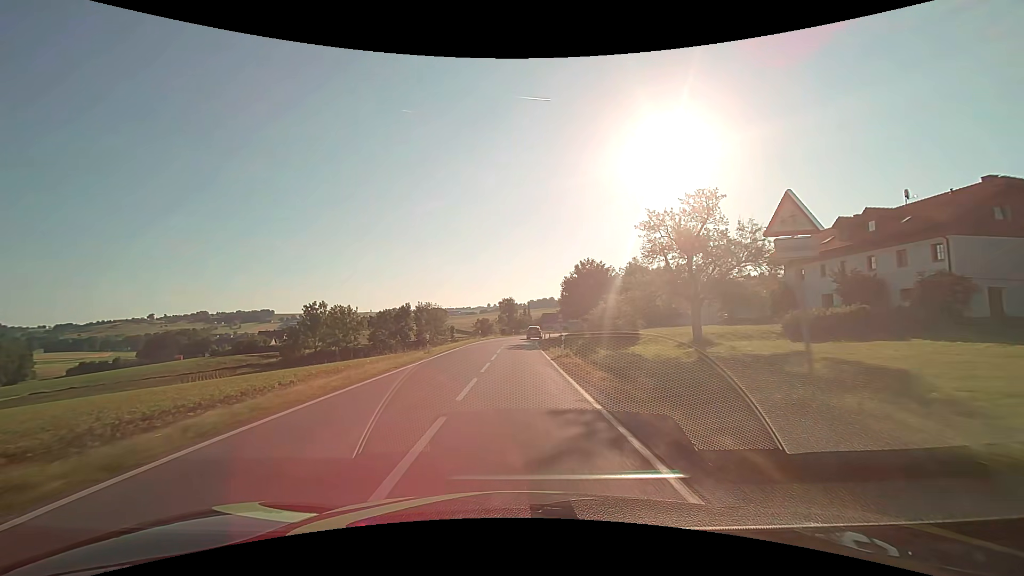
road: secondary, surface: asphalt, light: Day
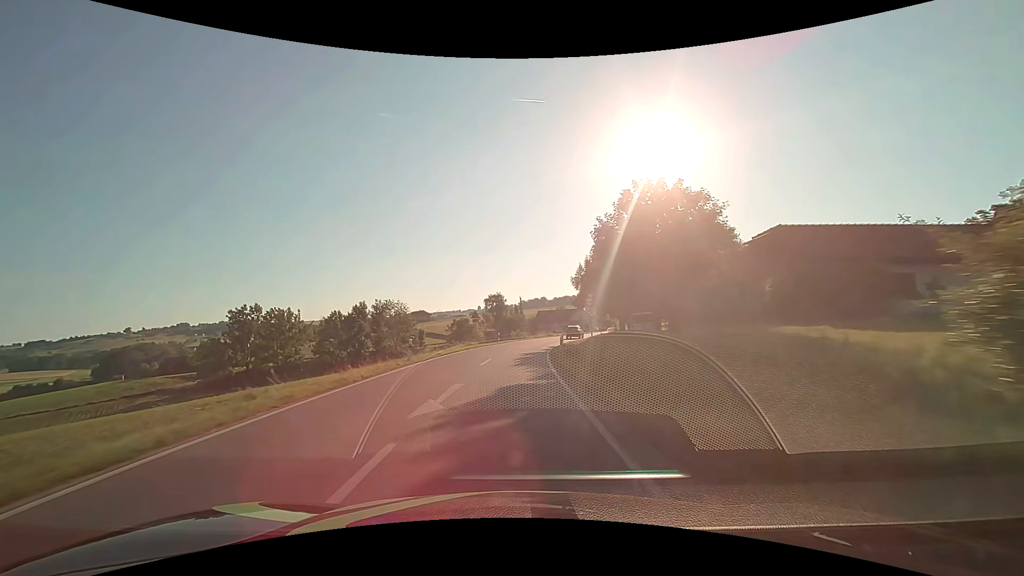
(+0.3, +31.5) m; +1°
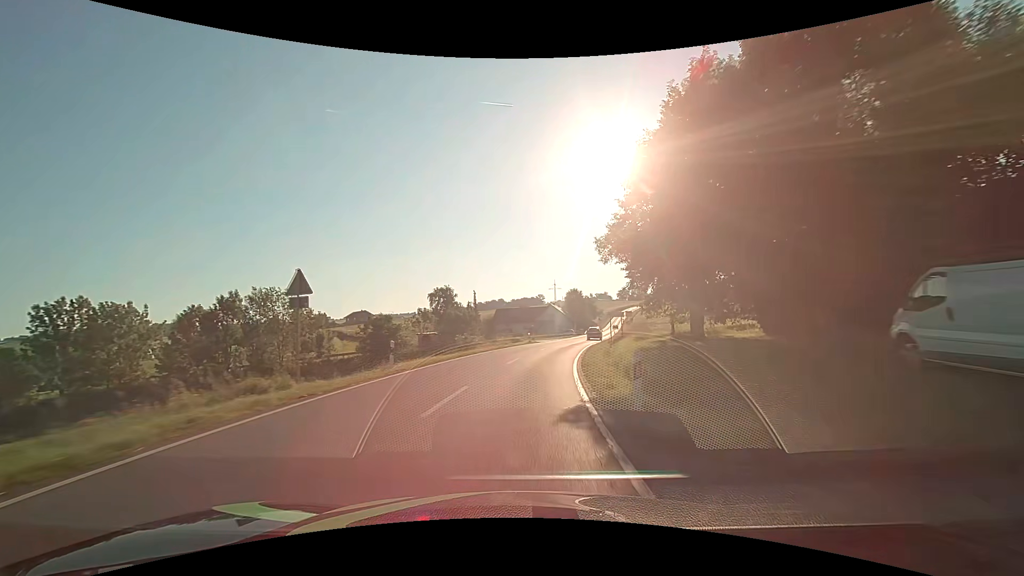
(+0.6, +31.8) m; +4°
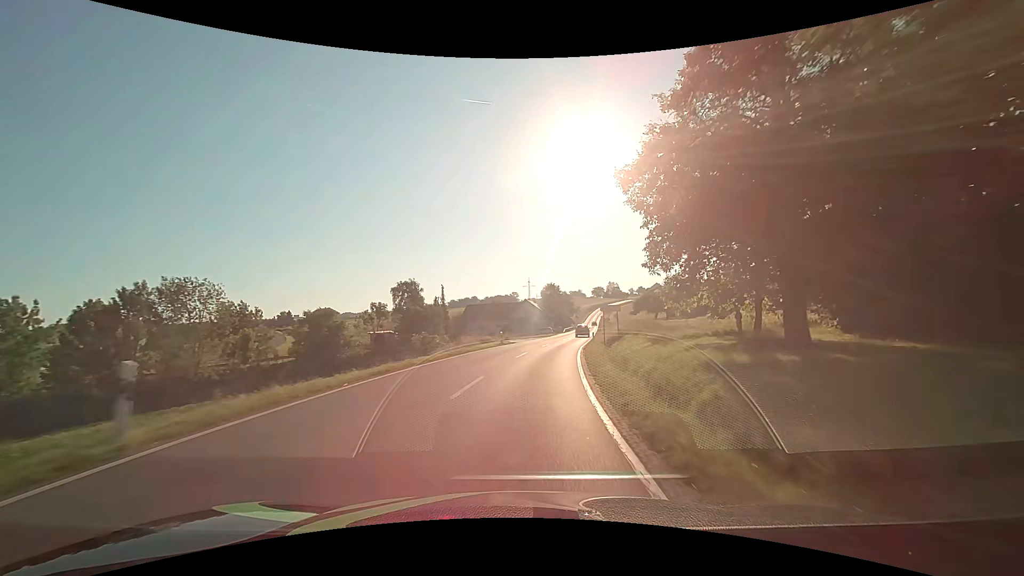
(+0.3, +10.6) m; +3°
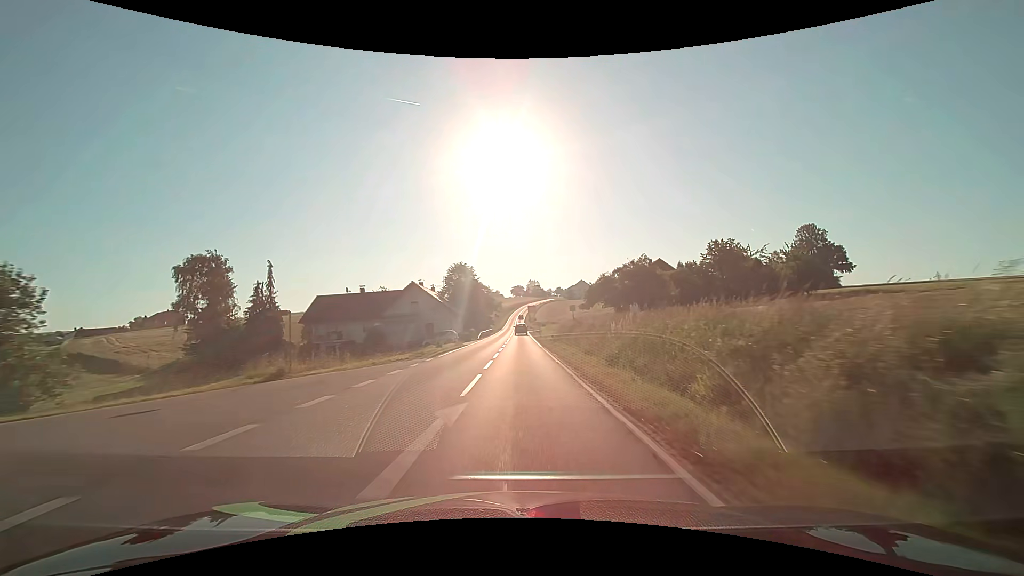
(+3.9, +42.5) m; +10°
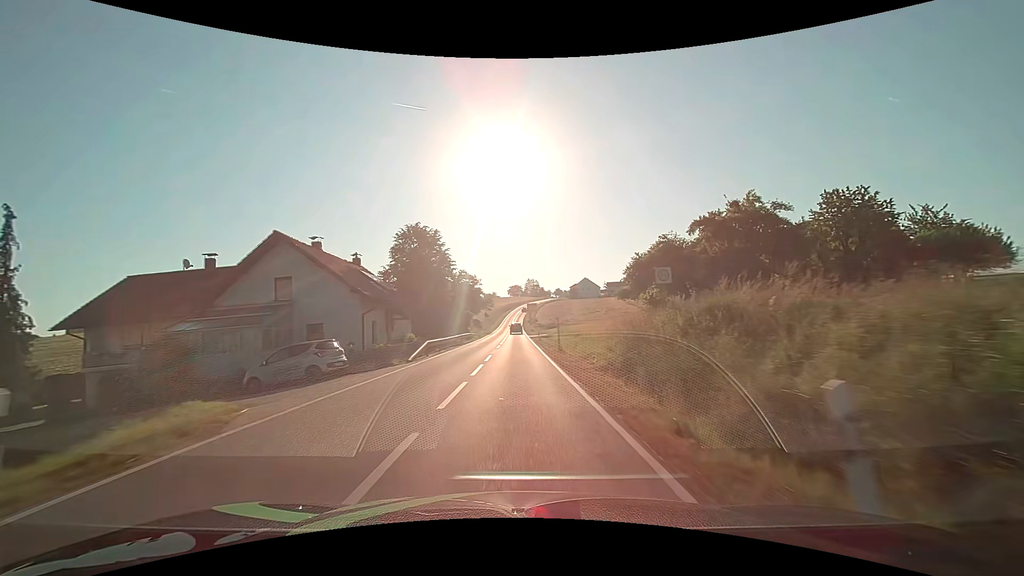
(+0.2, +32.3) m; 0°
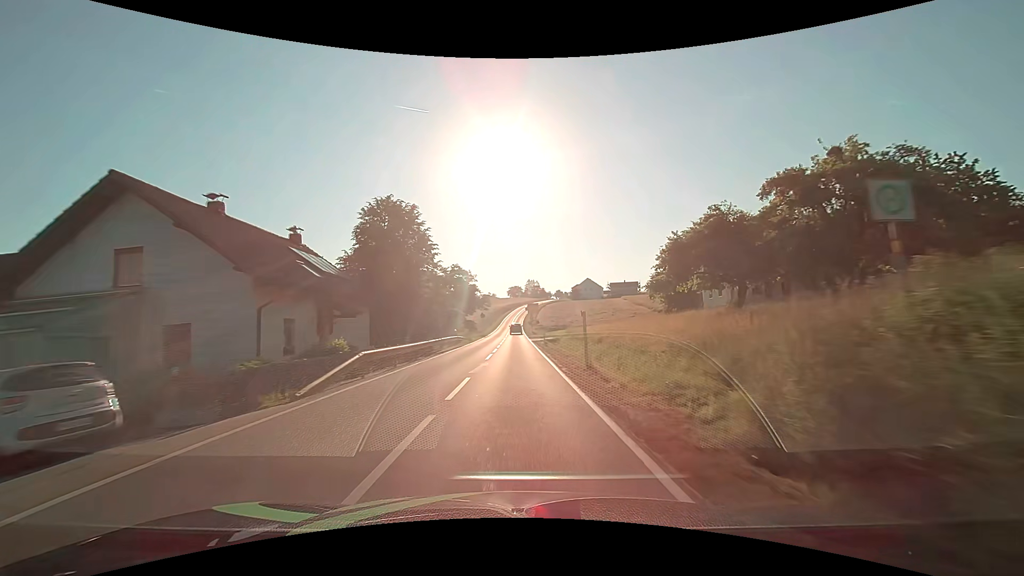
(0.0, +10.8) m; 0°
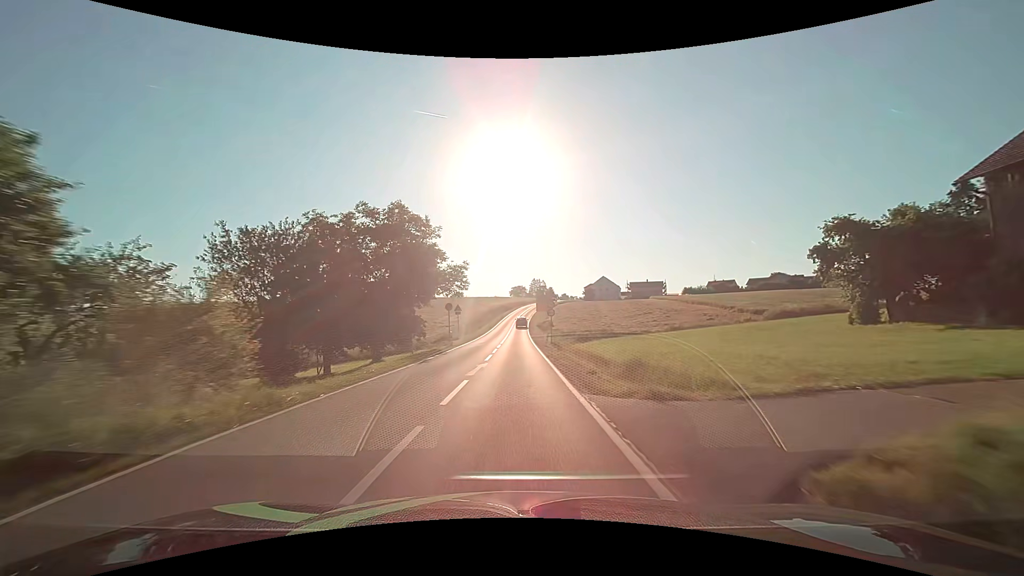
(-0.1, +42.8) m; 0°
(0, +10) (0, +20) (0, +30) (0, +40) (0, +50) (0, +60) (0, +70) (0, +80) (0, +90) (0, +100) m
